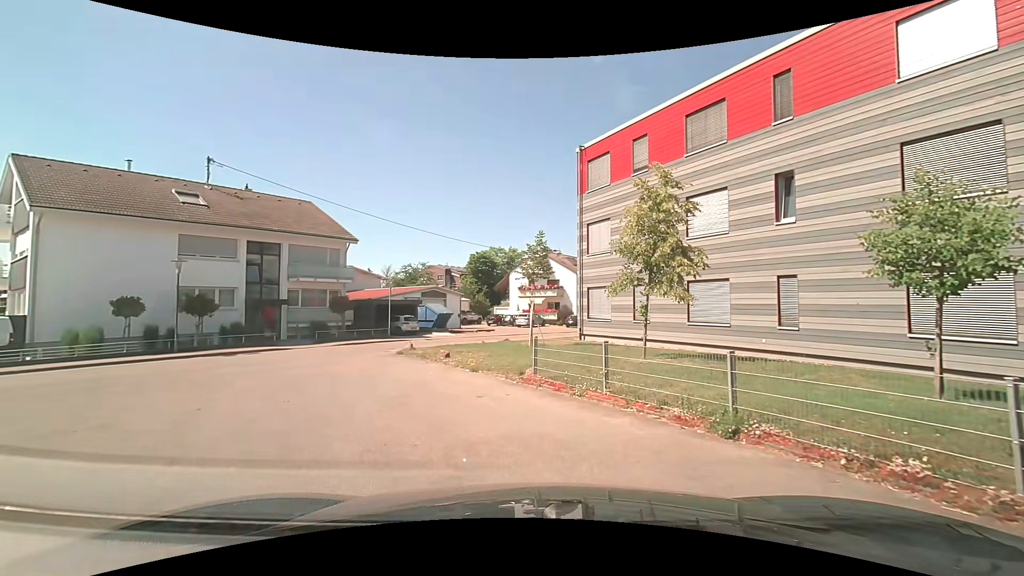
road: unclassified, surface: asphalt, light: Day
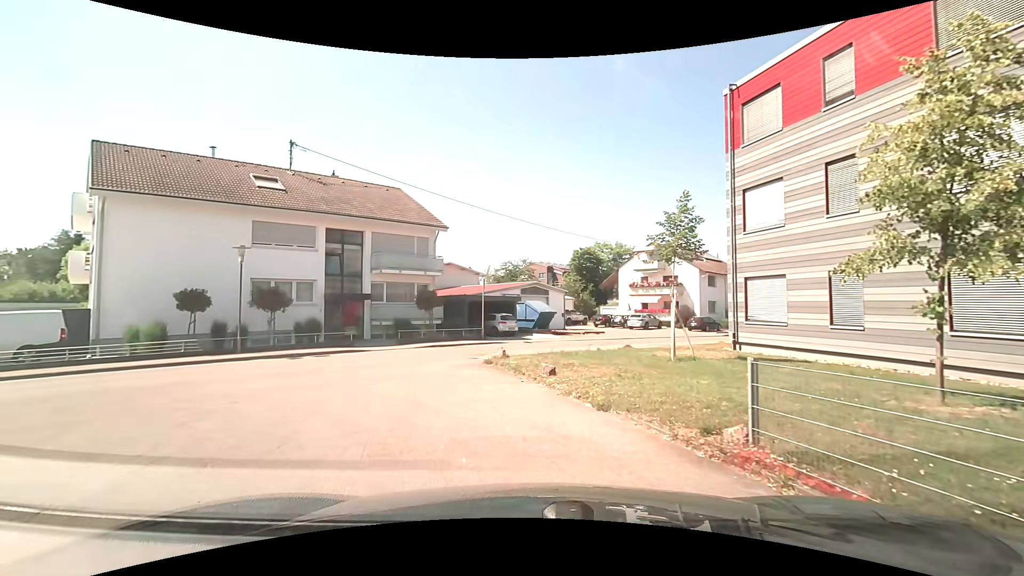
(-0.5, +5.6) m; -11°
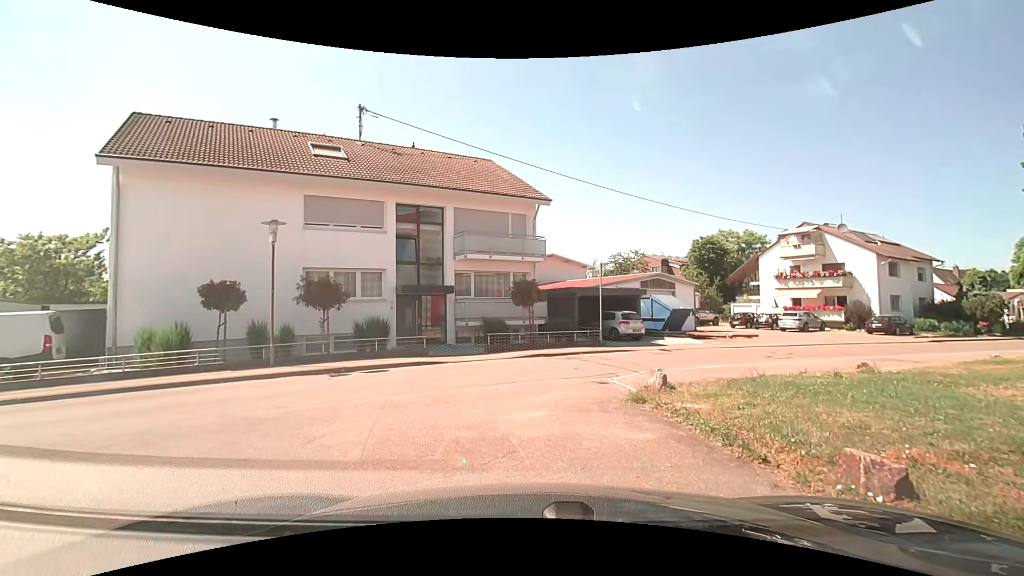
(-0.9, +6.9) m; -10°
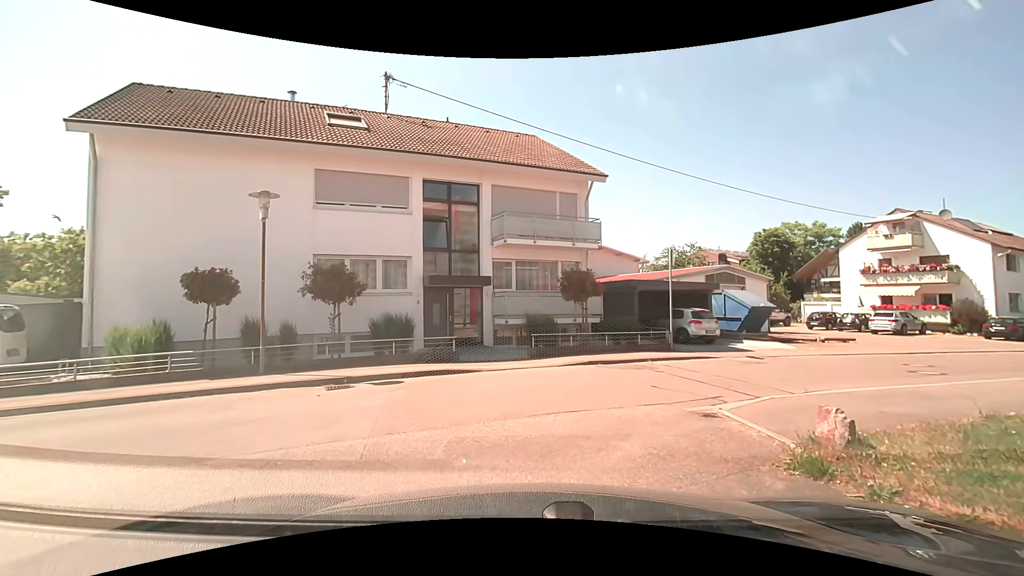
(-0.2, +3.4) m; -5°
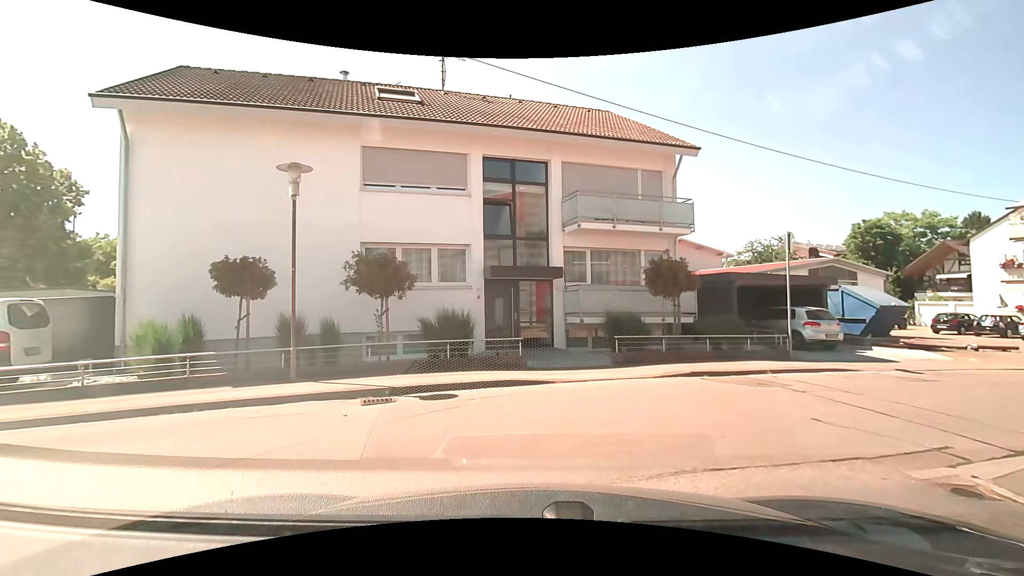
(-0.2, +2.5) m; -6°
